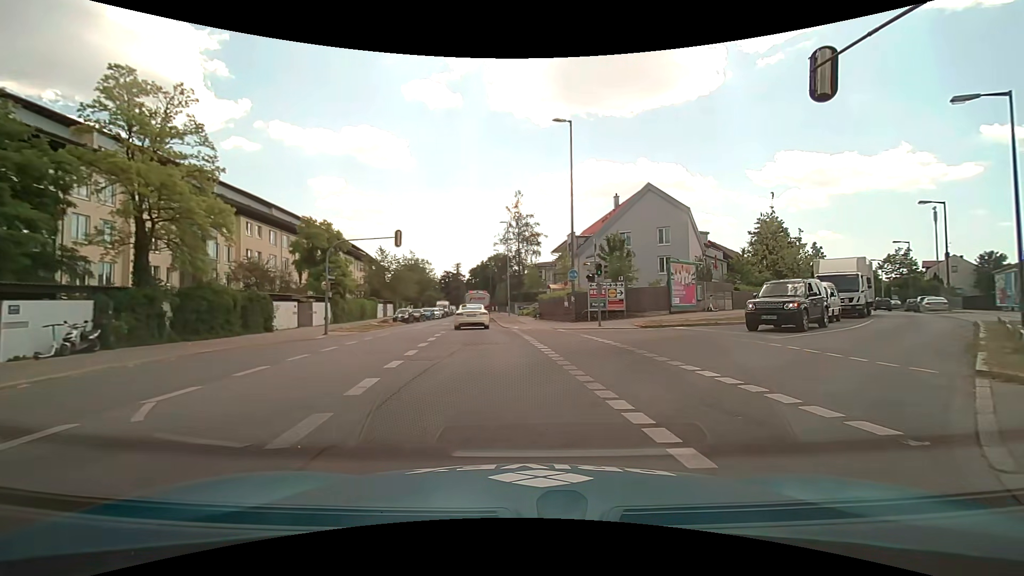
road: secondary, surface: asphalt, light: Day
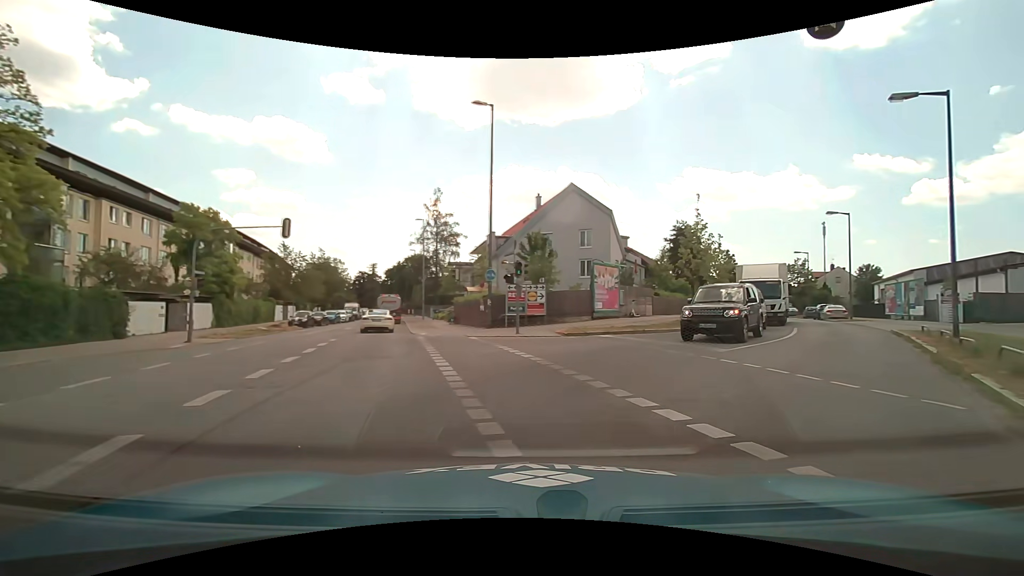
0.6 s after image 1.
(+0.2, +3.2) m; +9°
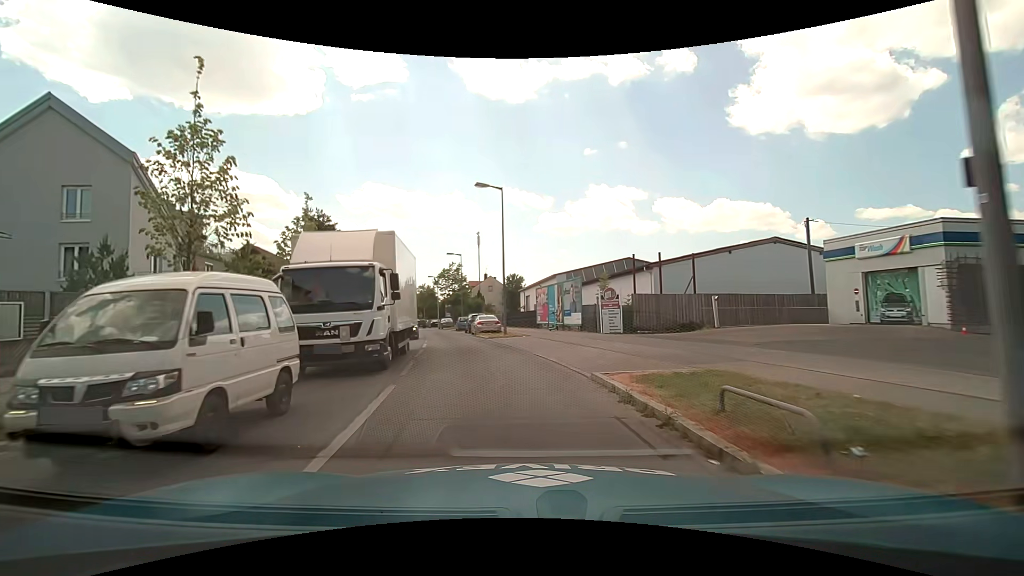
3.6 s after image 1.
(+9.2, +16.3) m; +37°
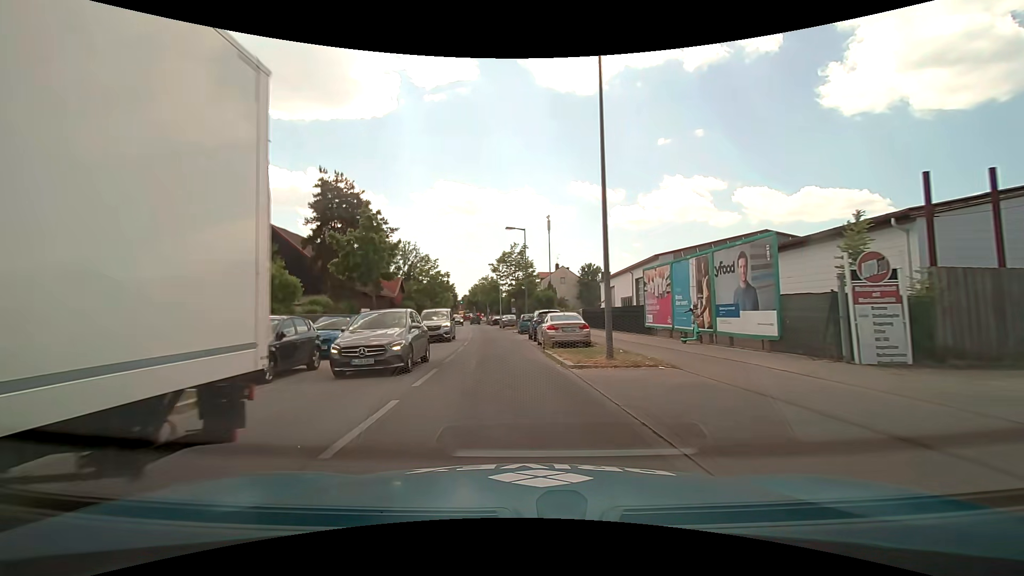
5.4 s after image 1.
(-1.1, +15.1) m; -8°
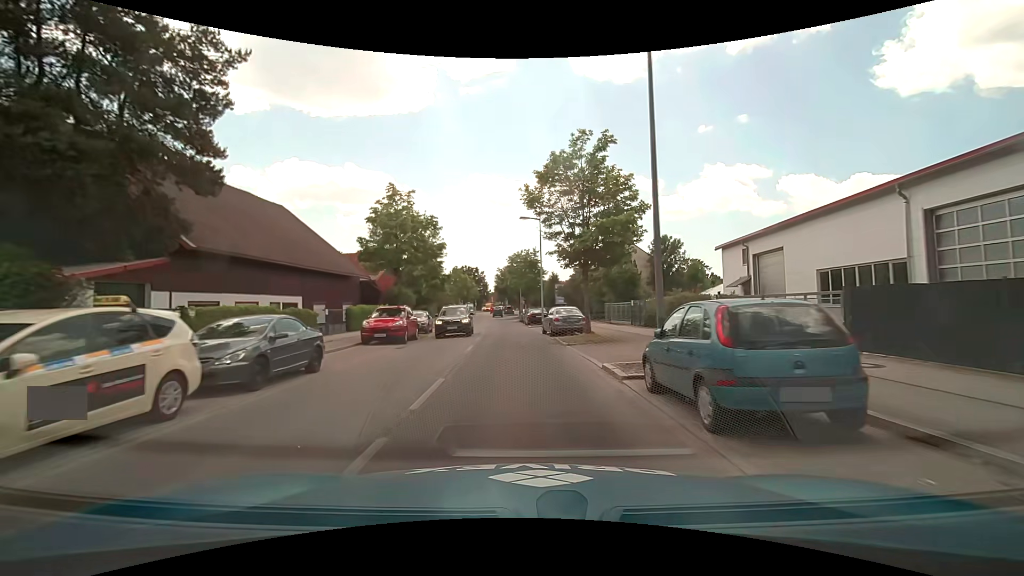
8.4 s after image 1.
(-1.9, +30.1) m; -4°
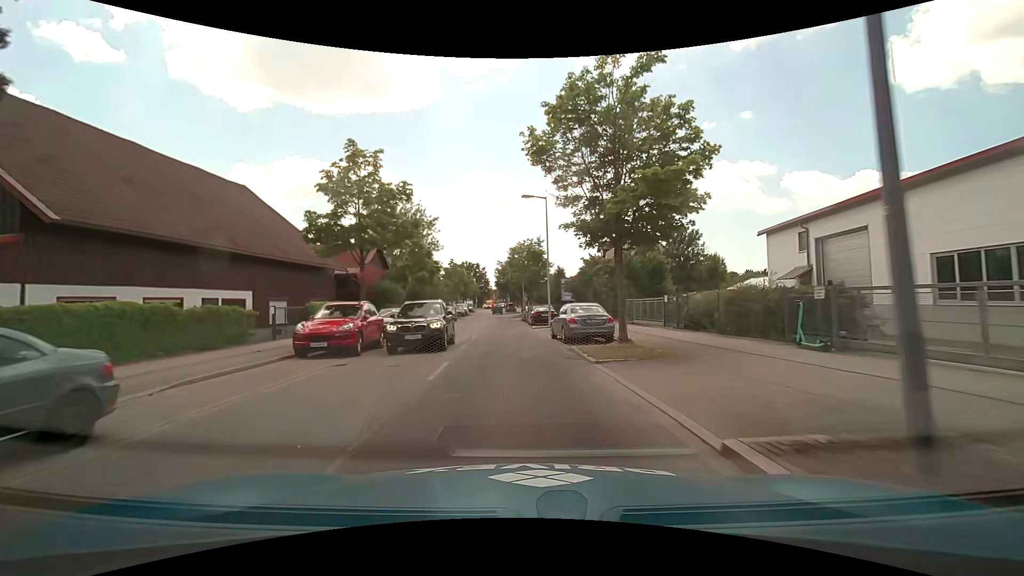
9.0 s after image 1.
(0.0, +6.7) m; 0°
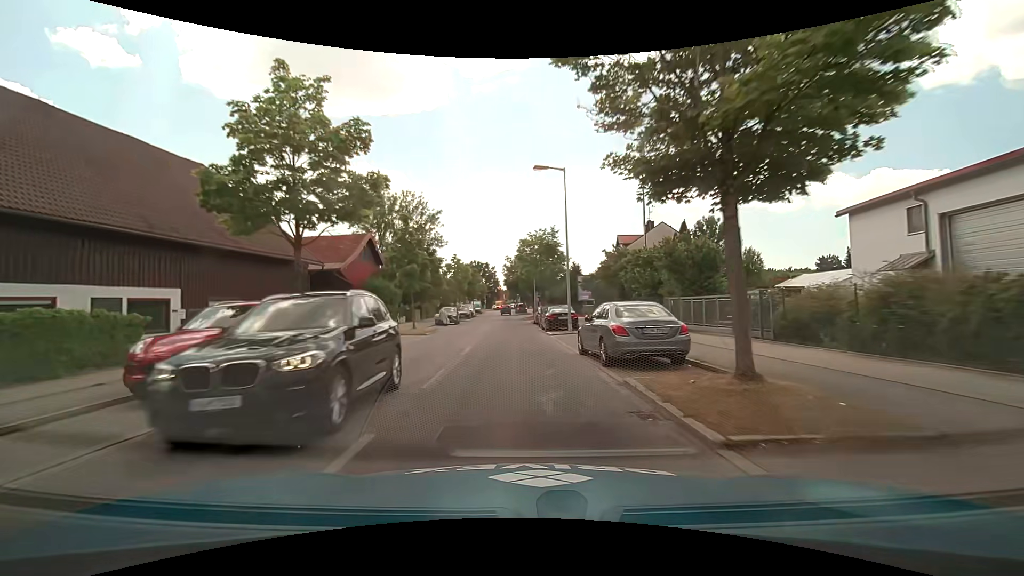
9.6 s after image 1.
(-0.1, +6.9) m; -1°
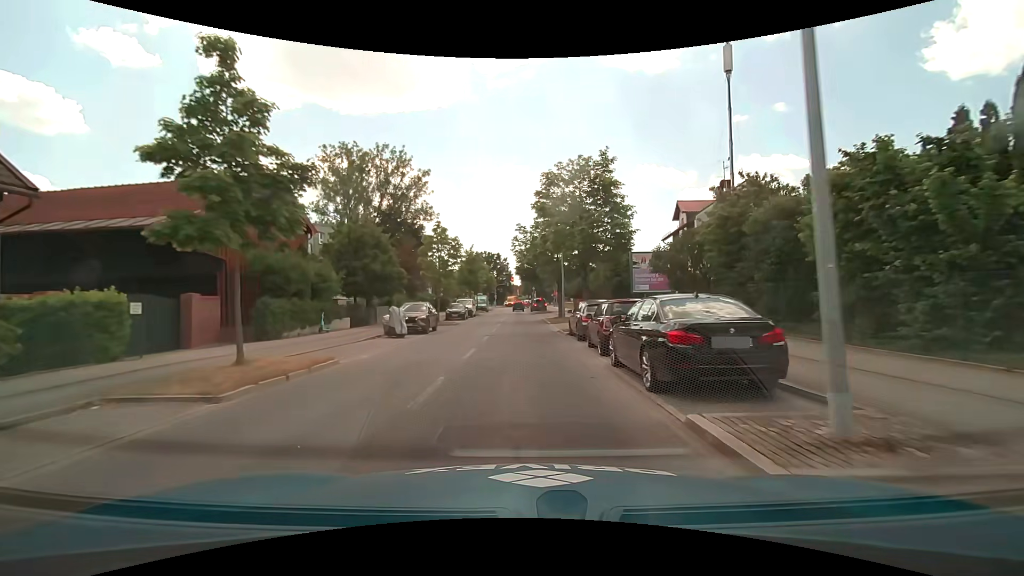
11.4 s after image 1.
(-0.4, +20.3) m; -2°
